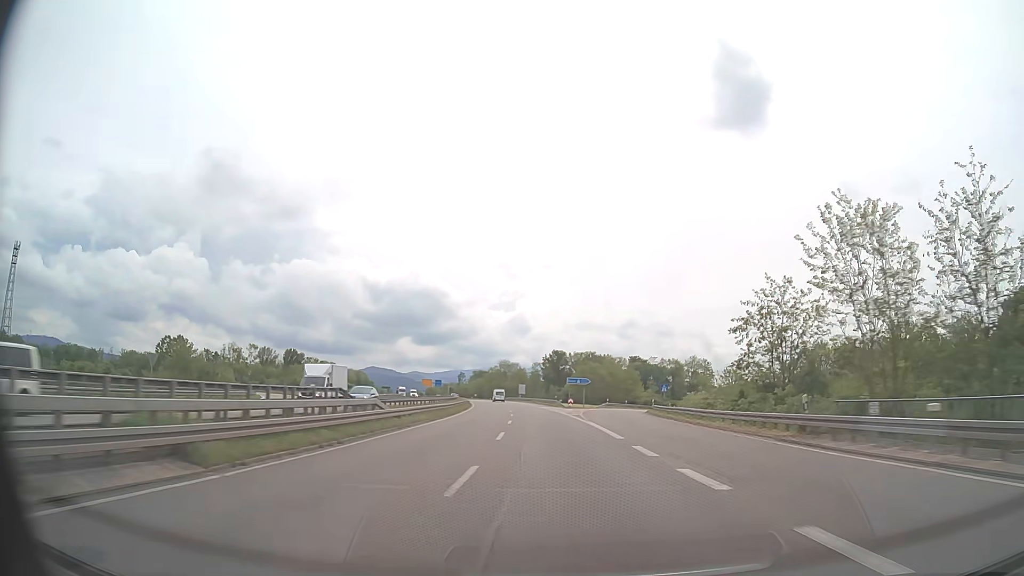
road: trunk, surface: asphalt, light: Day
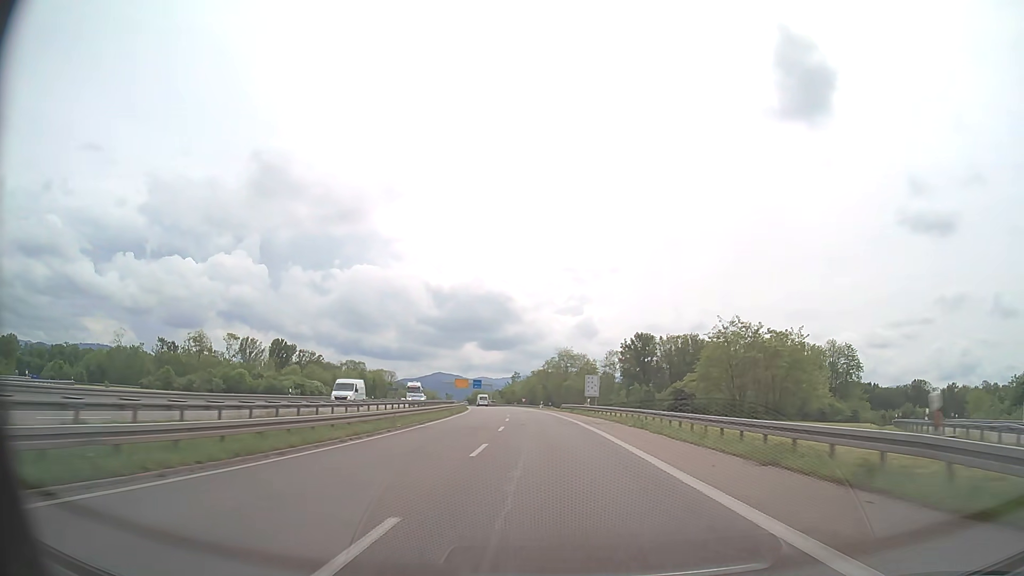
(-3.5, +78.0) m; -6°
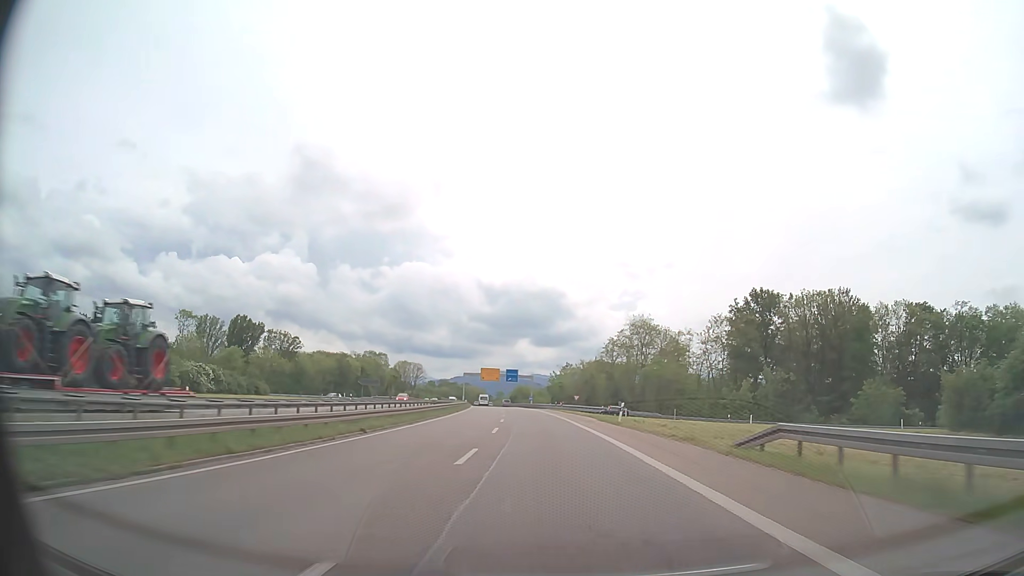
(-2.5, +62.5) m; -4°
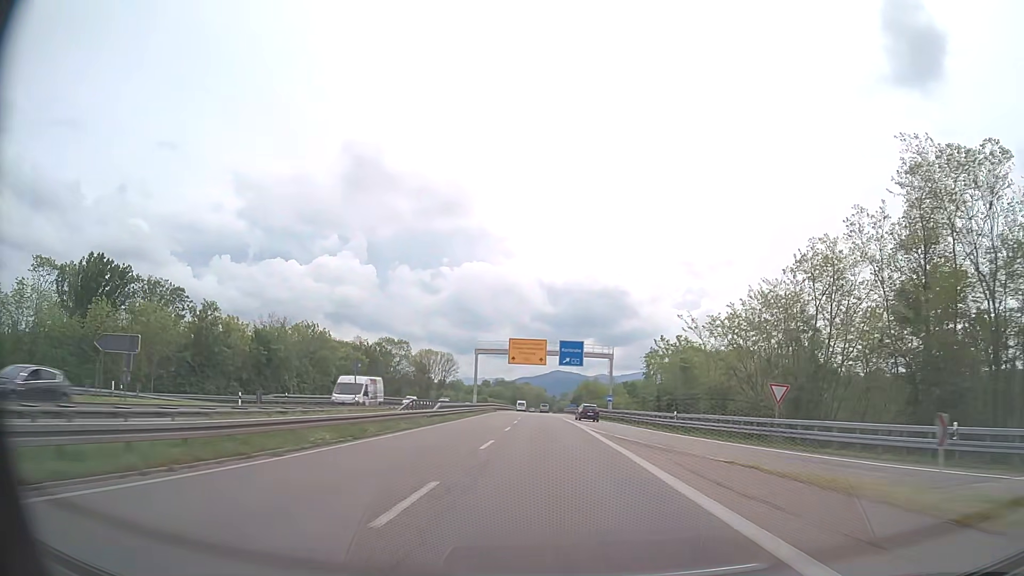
(-4.3, +78.2) m; -6°
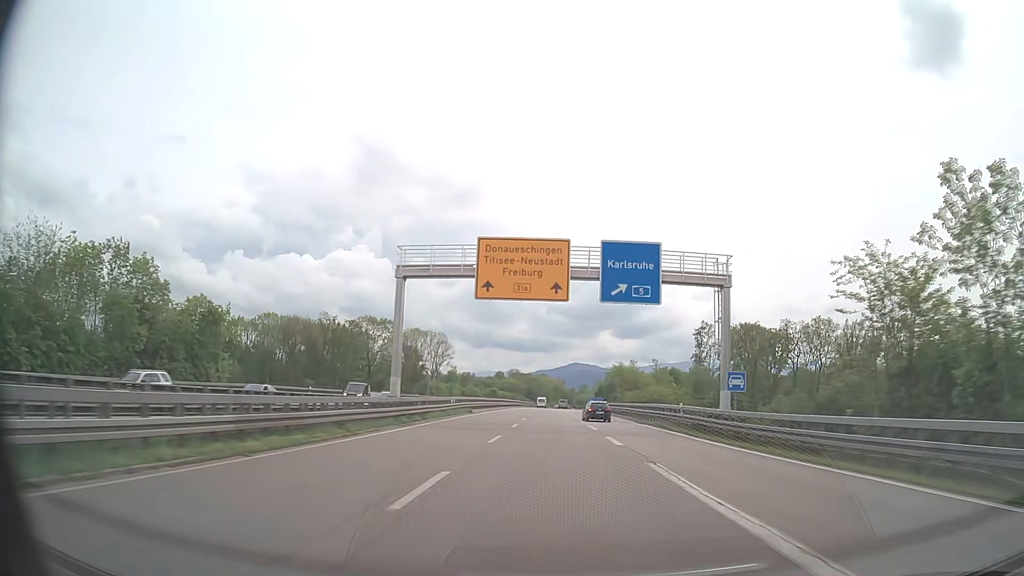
(-0.8, +47.2) m; -2°
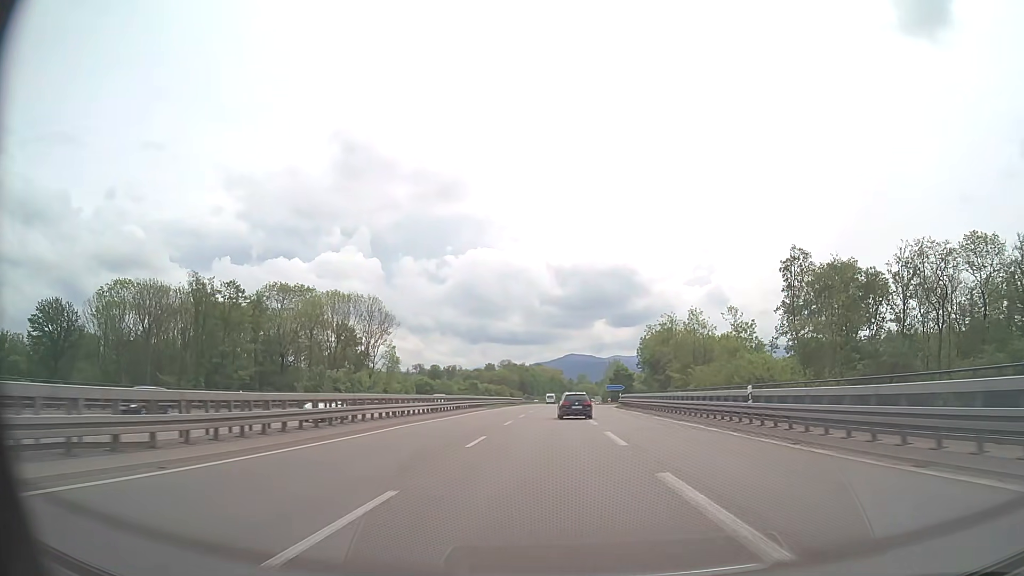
(0.0, +62.0) m; 0°
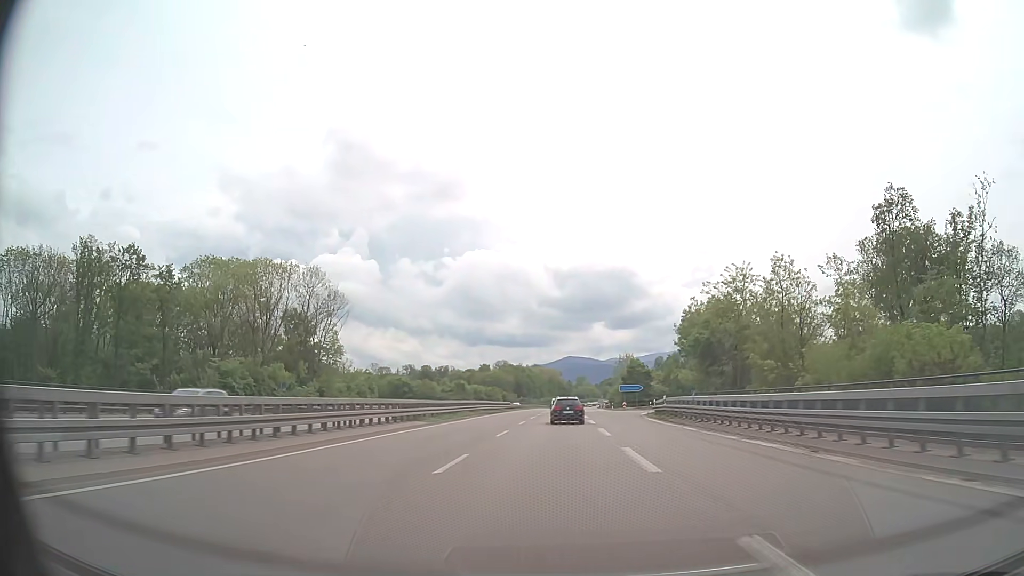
(0.0, +28.6) m; 0°
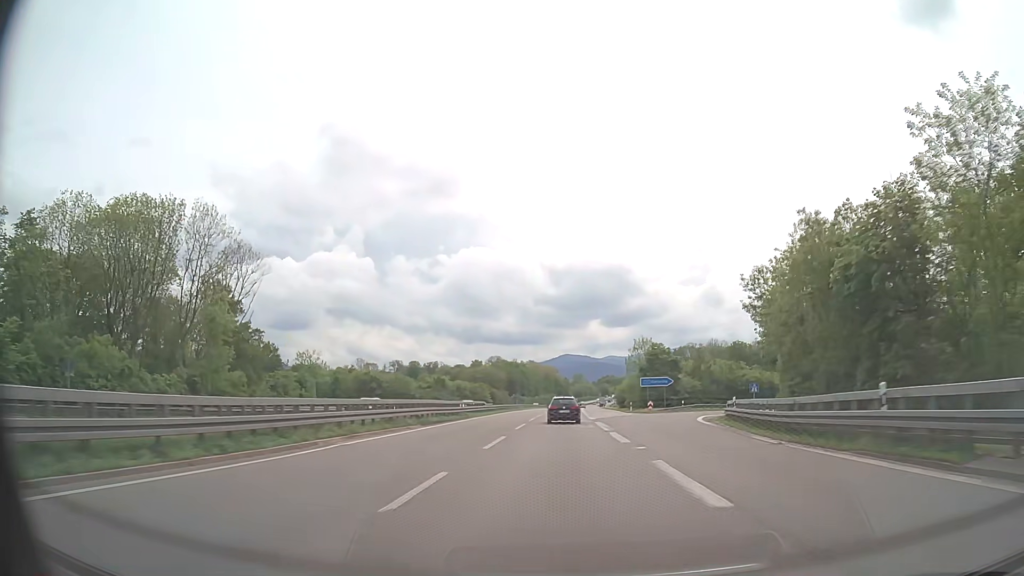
(+0.1, +28.3) m; 0°
